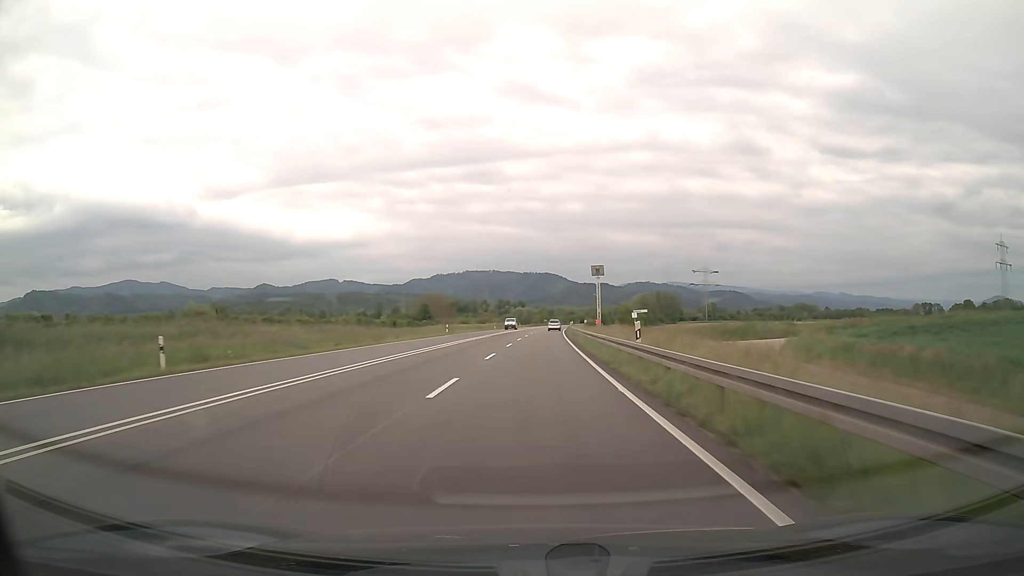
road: trunk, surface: asphalt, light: Day
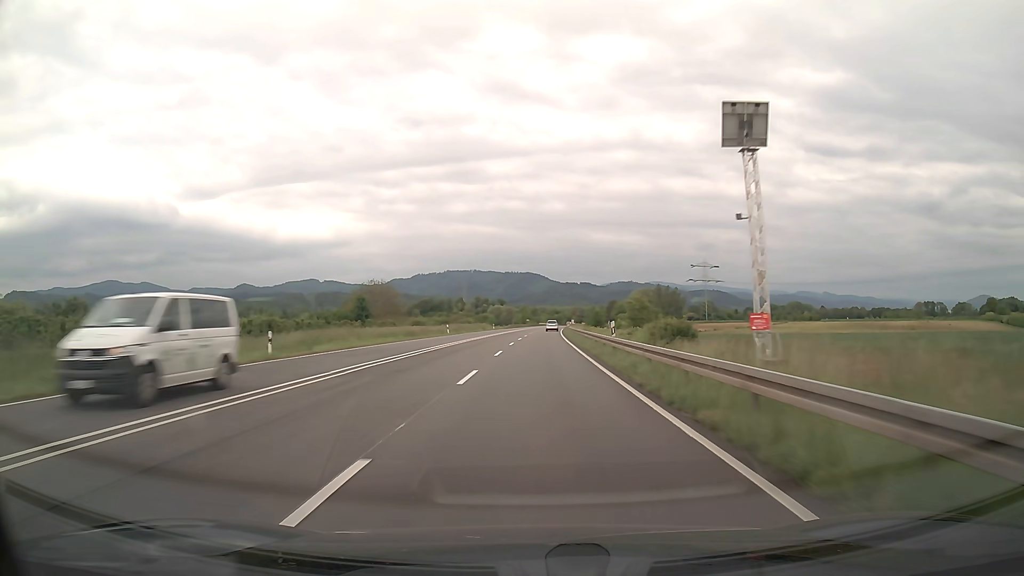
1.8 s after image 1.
(+0.6, +45.4) m; +2°
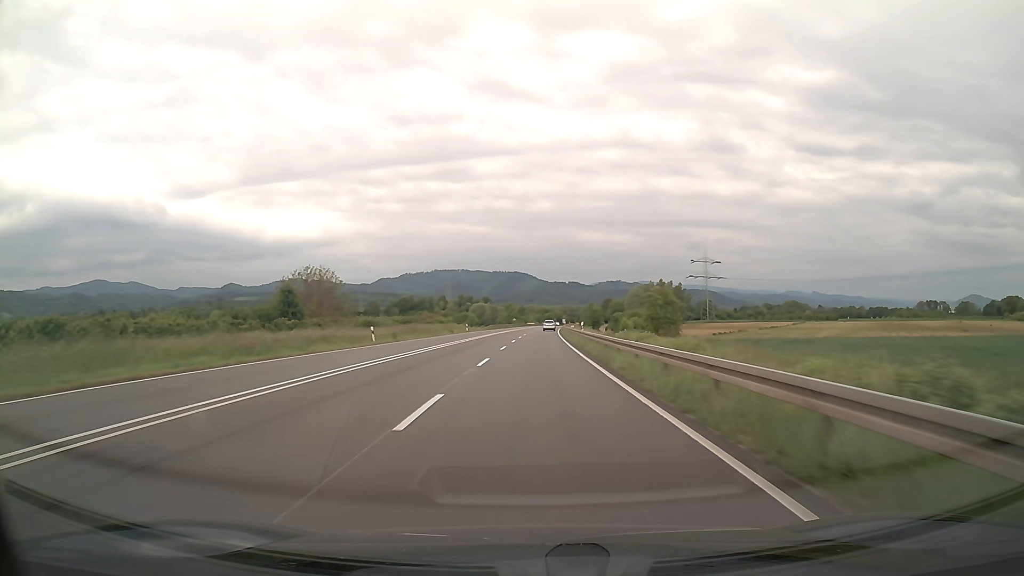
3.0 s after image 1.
(+0.3, +30.3) m; +1°
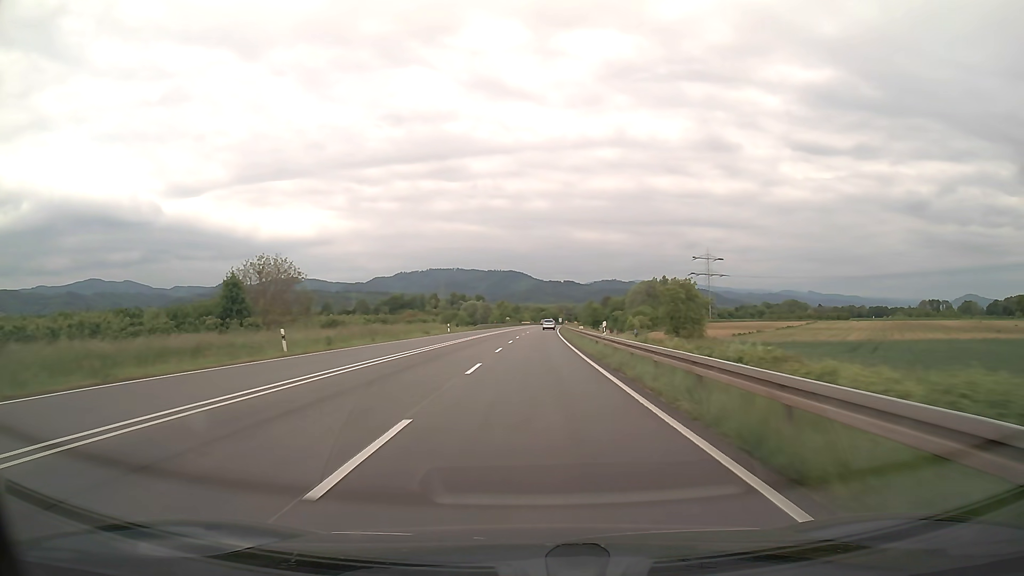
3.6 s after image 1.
(+0.1, +15.2) m; 0°
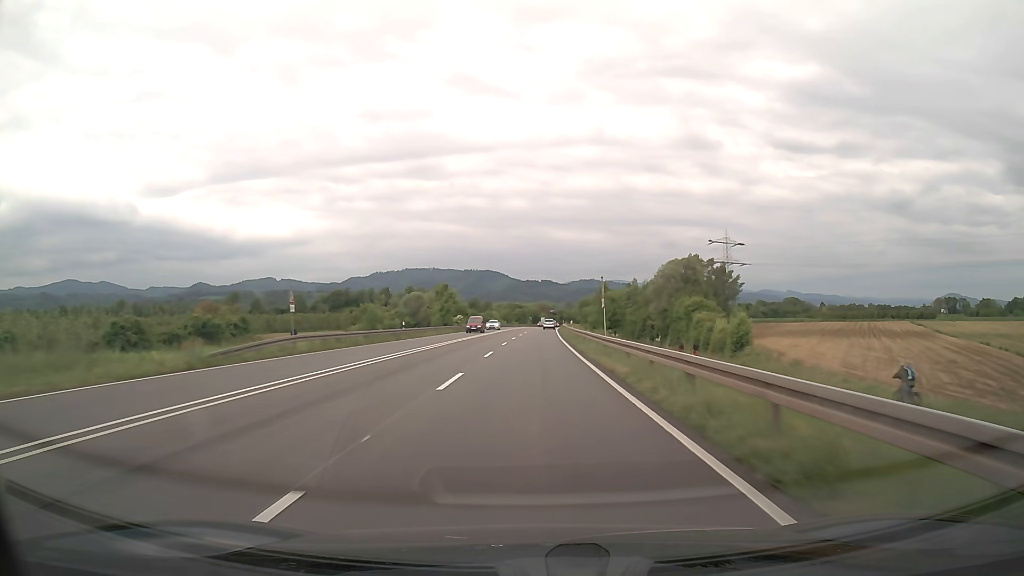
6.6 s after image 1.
(+1.4, +76.2) m; +2°
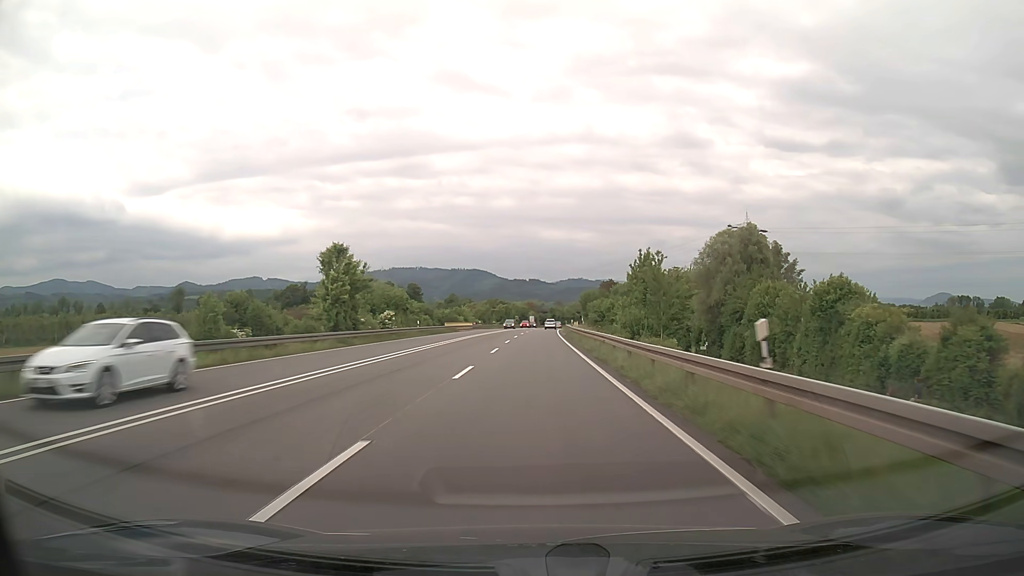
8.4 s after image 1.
(+0.4, +46.0) m; +1°
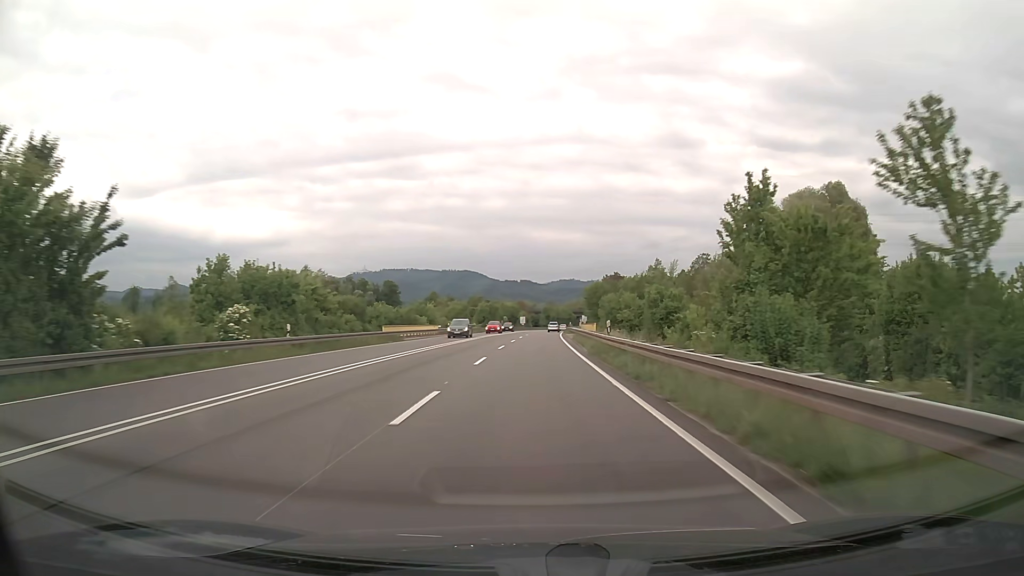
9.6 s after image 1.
(+0.2, +30.7) m; +1°
